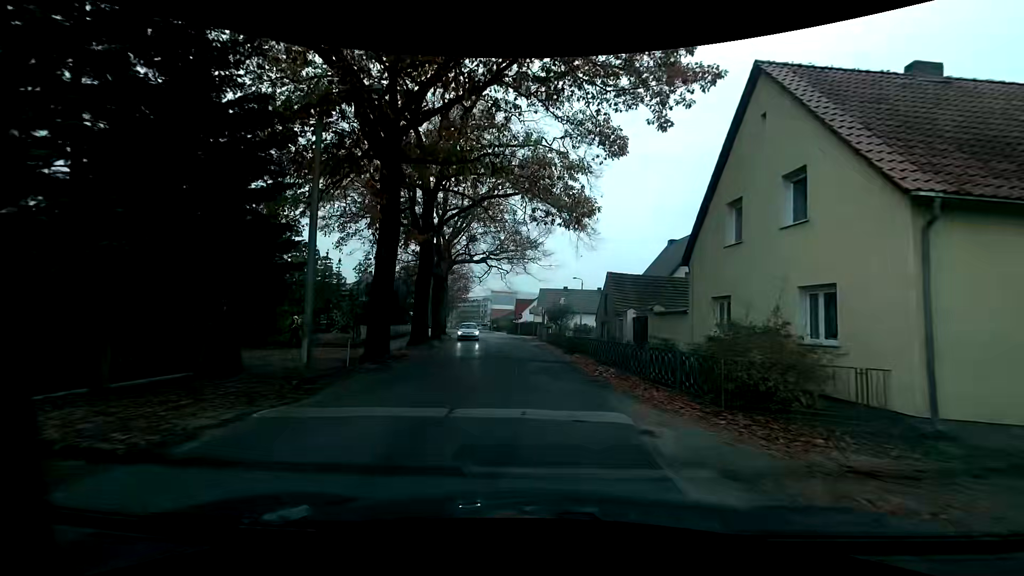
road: tertiary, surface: asphalt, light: Day
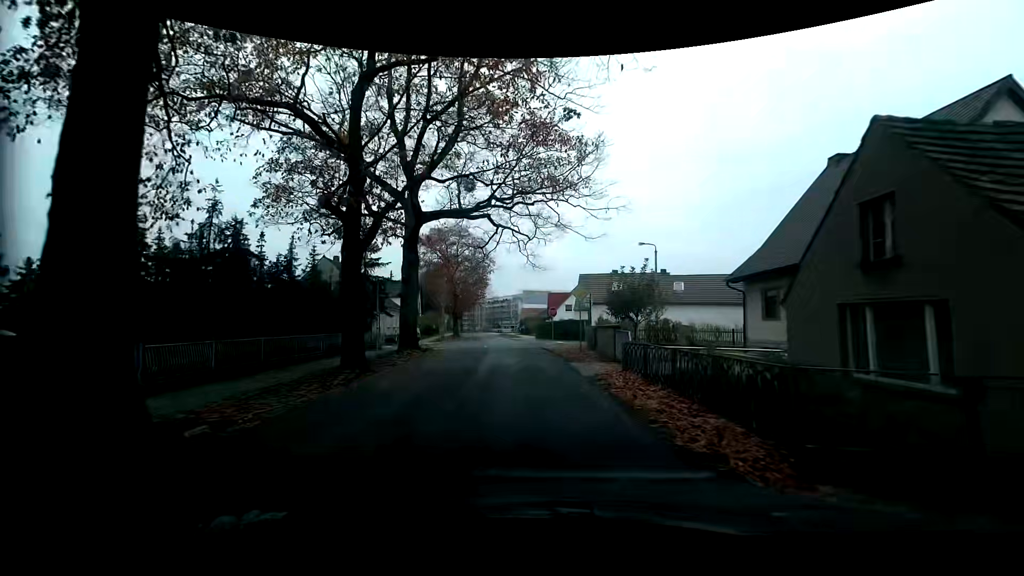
(-0.2, +22.0) m; -4°
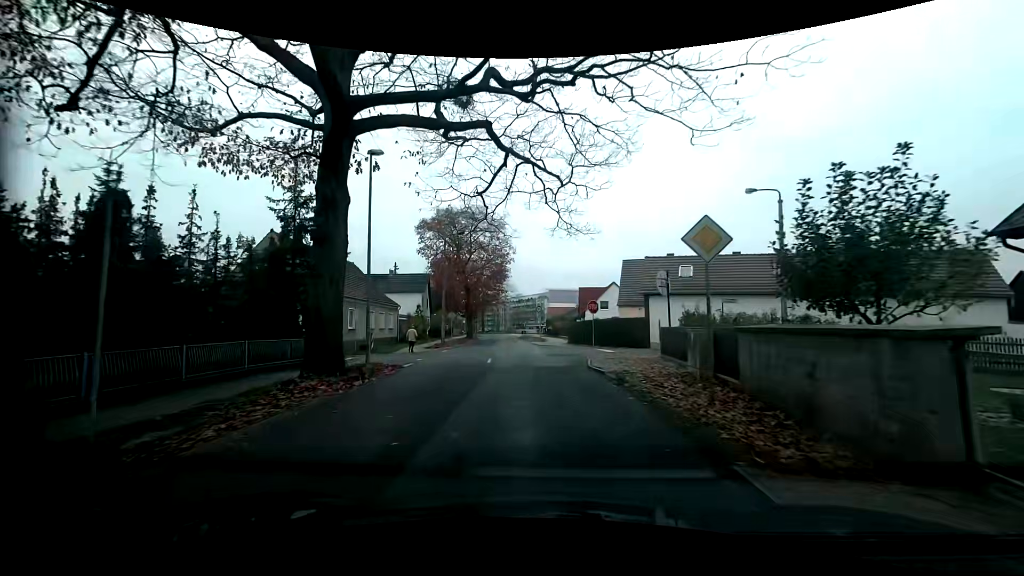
(-0.1, +13.2) m; -2°
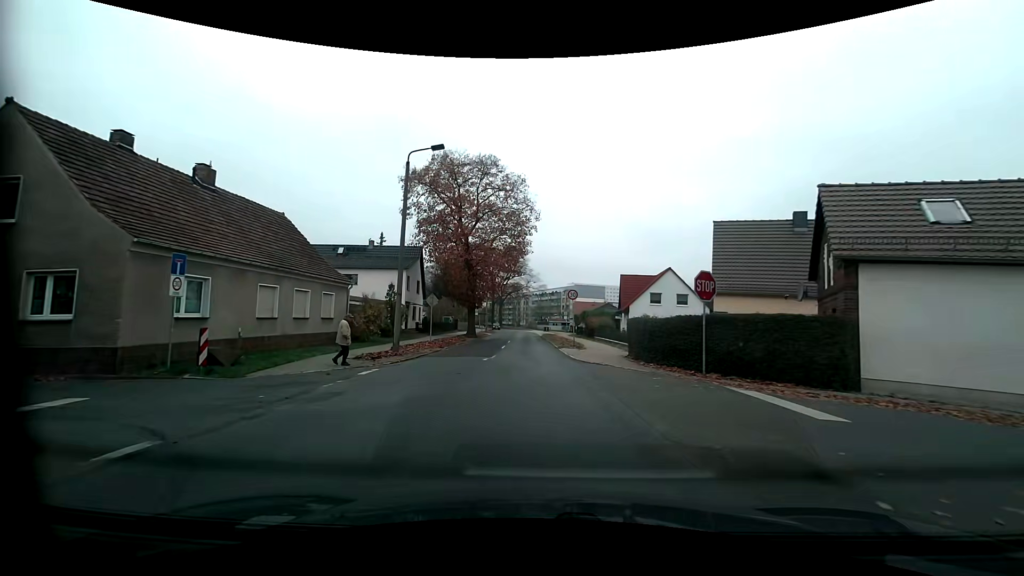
(-0.4, +17.9) m; -2°
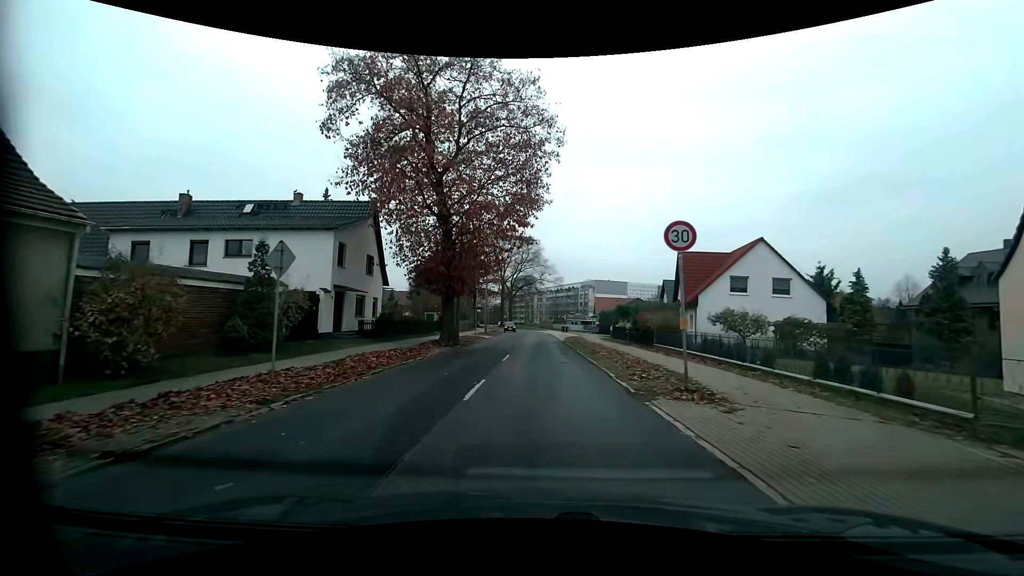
(-0.5, +18.9) m; -2°
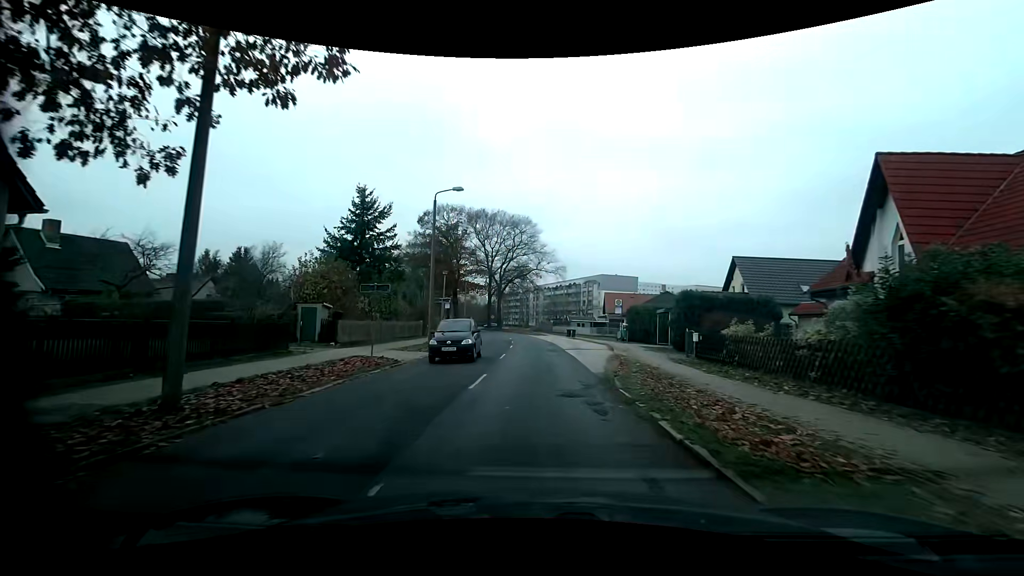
(-0.1, +25.2) m; 0°
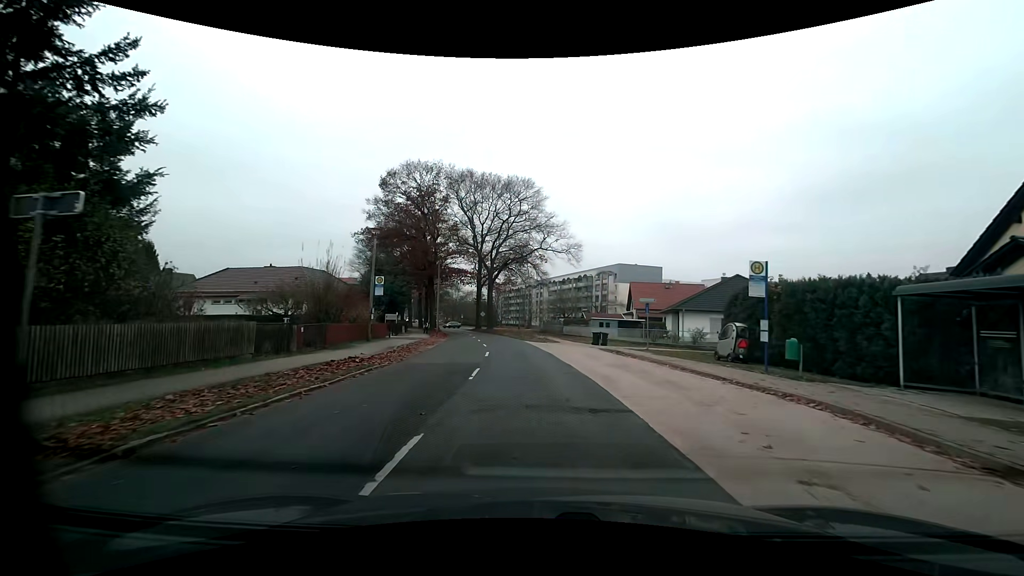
(-0.2, +25.0) m; +1°
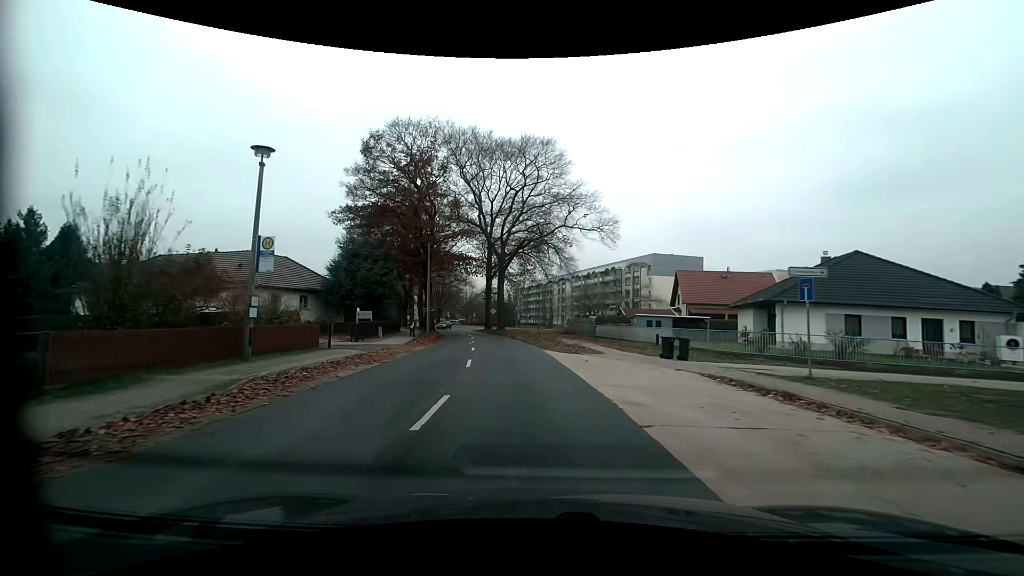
(-0.6, +14.8) m; -4°
(0, +10) (-1, +20) (-2, +30) (-3, +40) (-5, +50) (-7, +60) (-9, +69) (-11, +79) (-14, +89) (-17, +98) m
